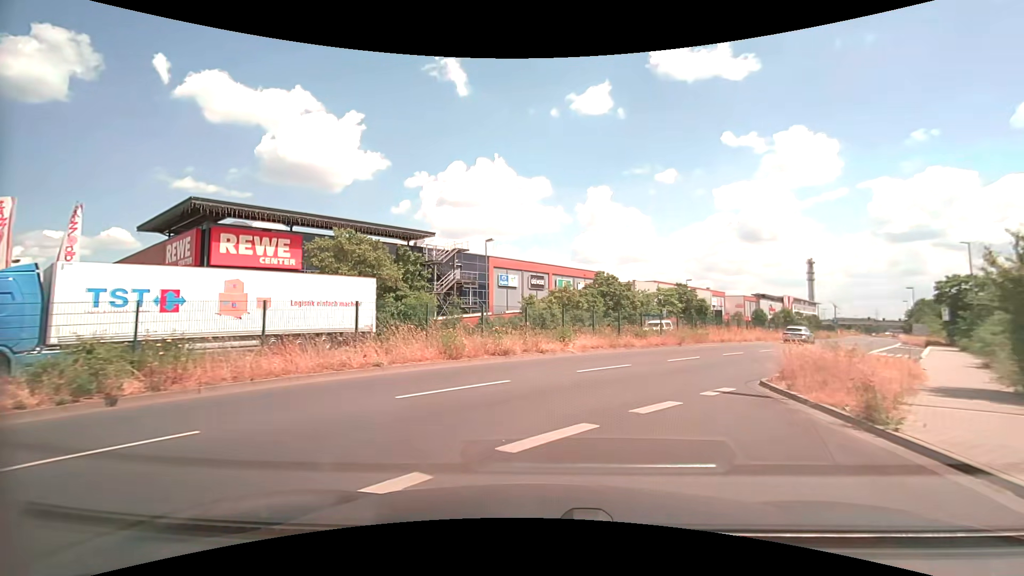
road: secondary_link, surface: asphalt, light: Day
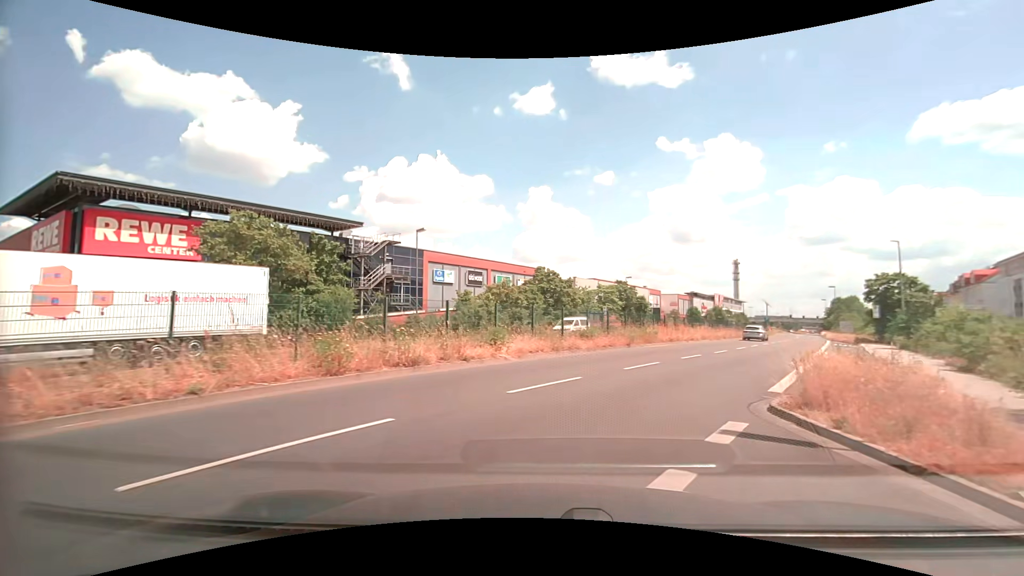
(+0.3, +4.4) m; +8°
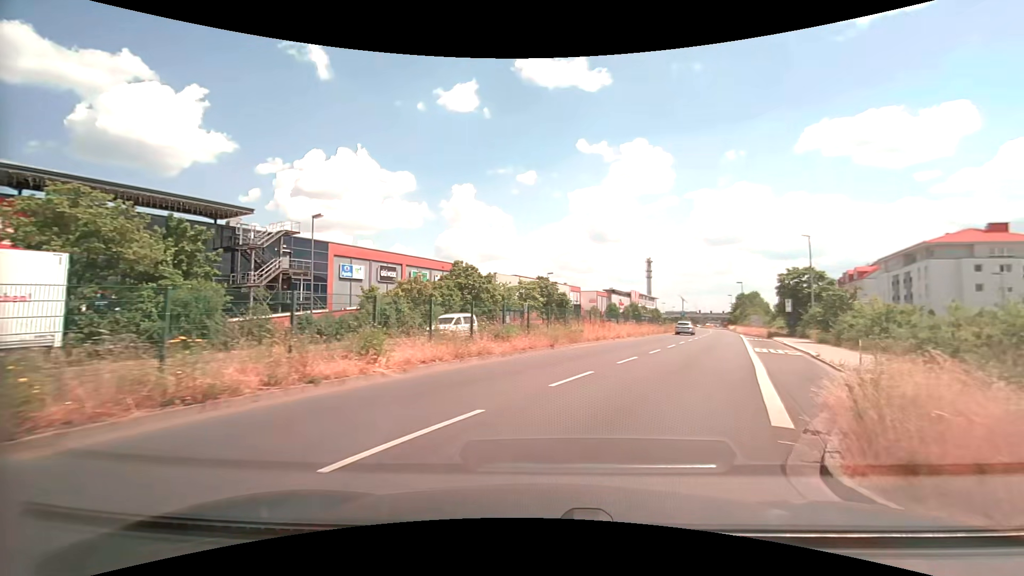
(+0.3, +4.7) m; +8°
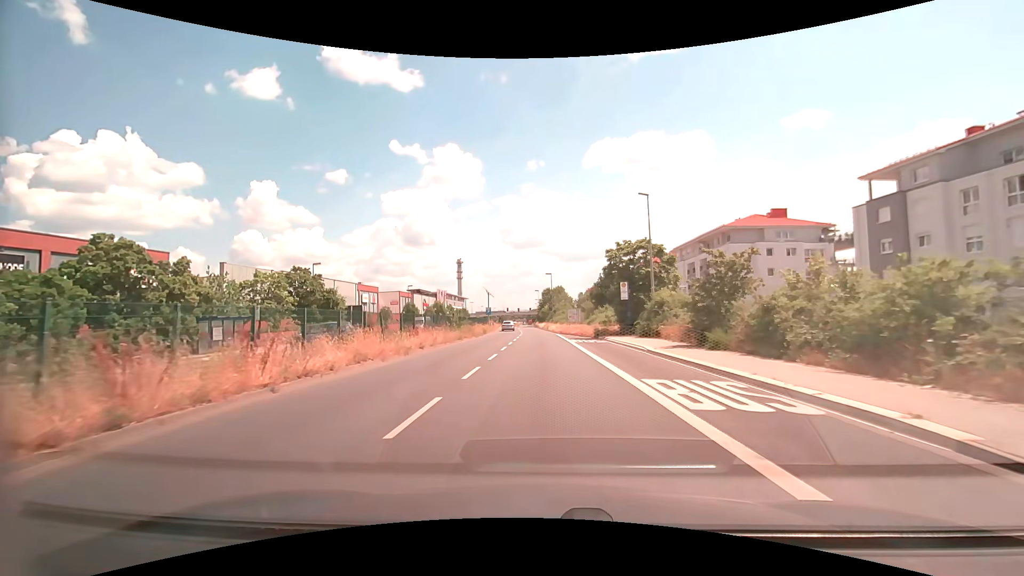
(+5.5, +21.0) m; +21°
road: primary
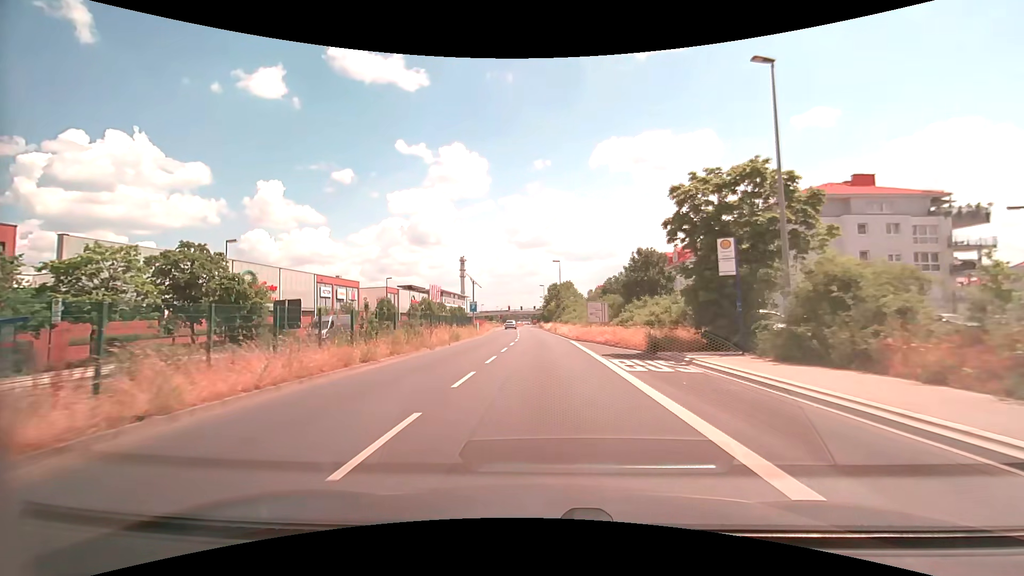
(-0.1, +19.6) m; -1°
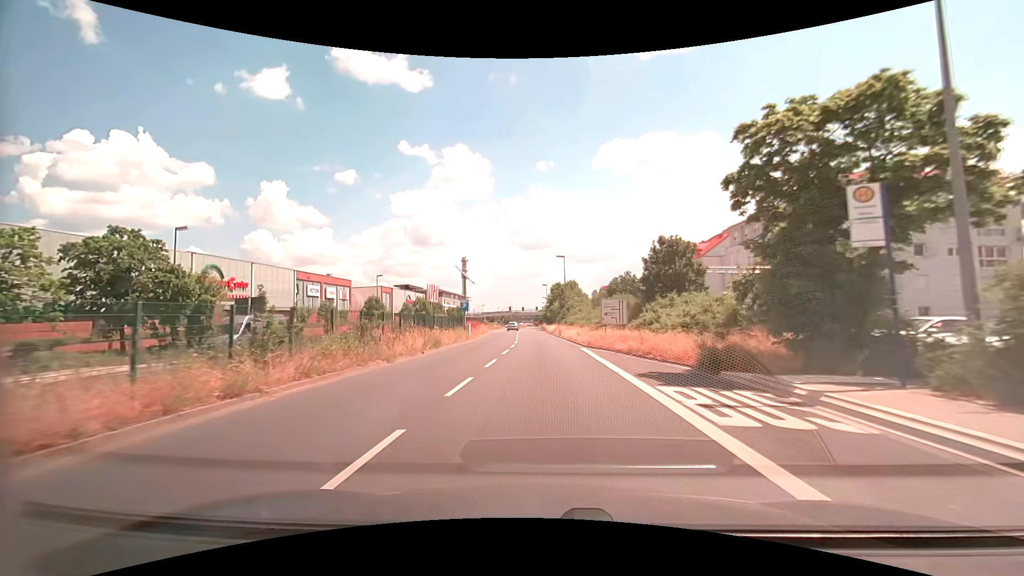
(0.0, +7.1) m; 0°
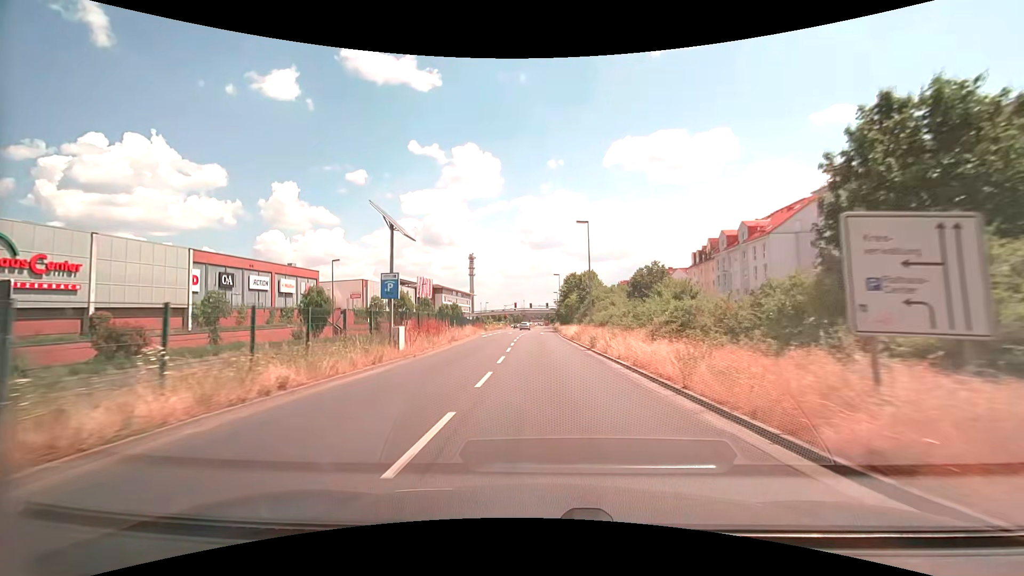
(-0.2, +22.9) m; -1°
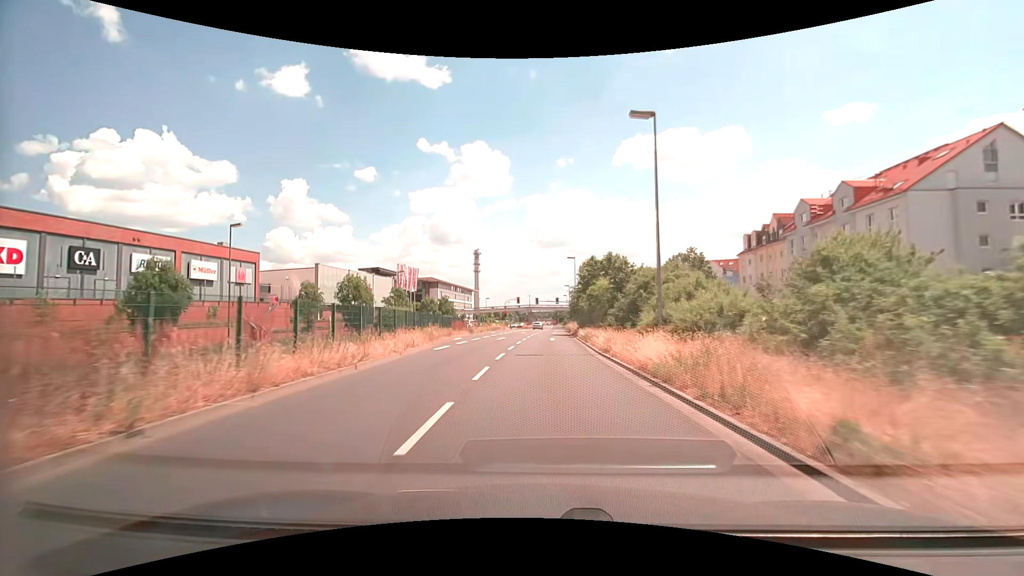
(-0.3, +23.3) m; -1°
(0, +10) (0, +20) (0, +30) (+1, +40) (+1, +50) (+1, +60) (+1, +70) (+2, +80) (+2, +90) (+2, +100) m
